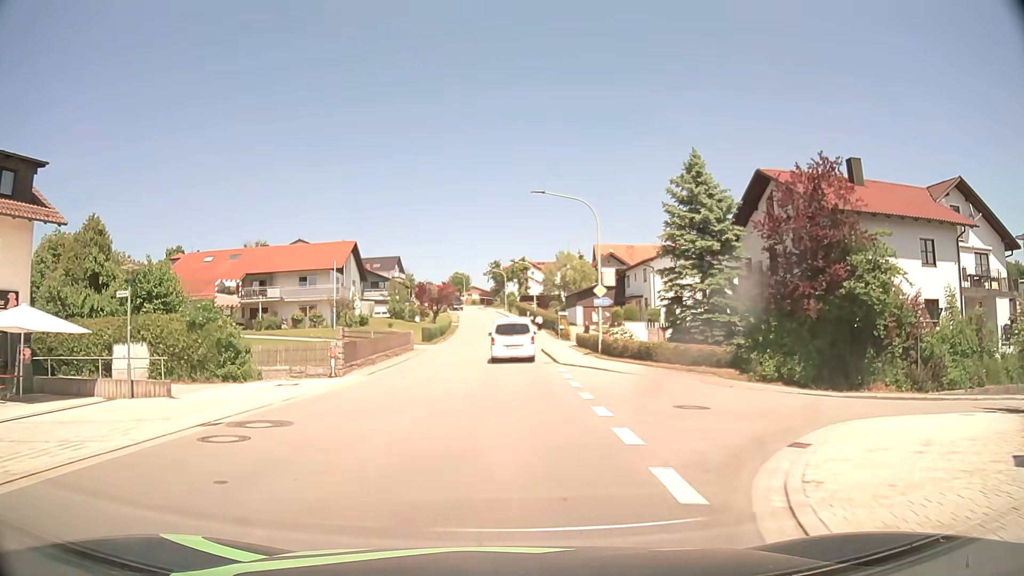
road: tertiary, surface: asphalt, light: Day
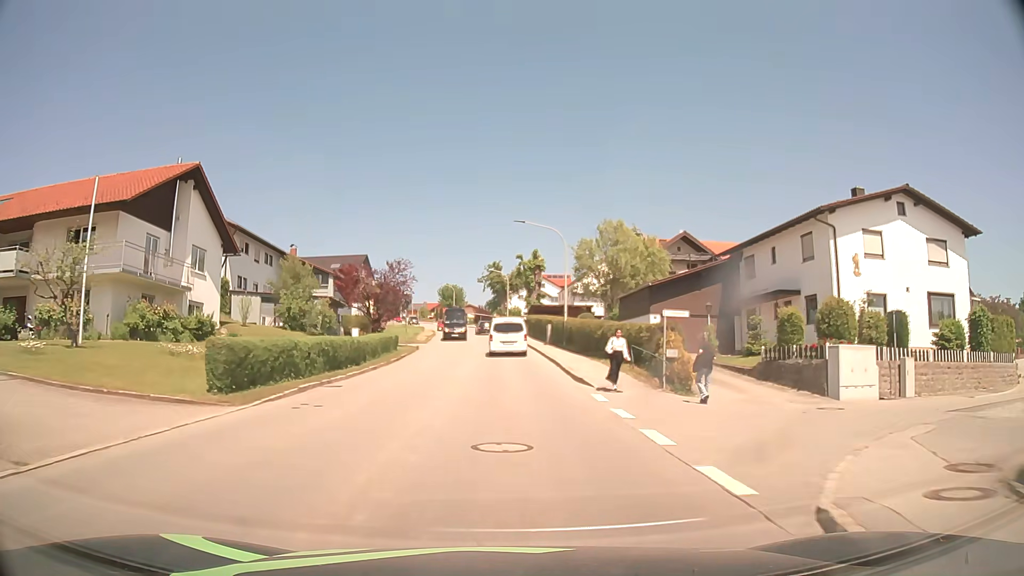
(-0.1, +37.2) m; 0°
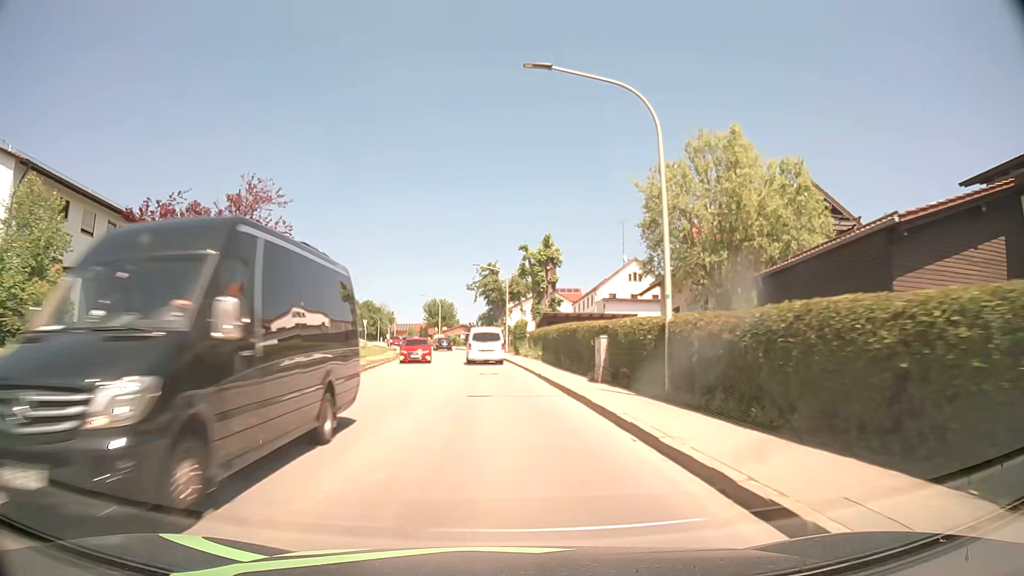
(0.0, +24.4) m; 0°
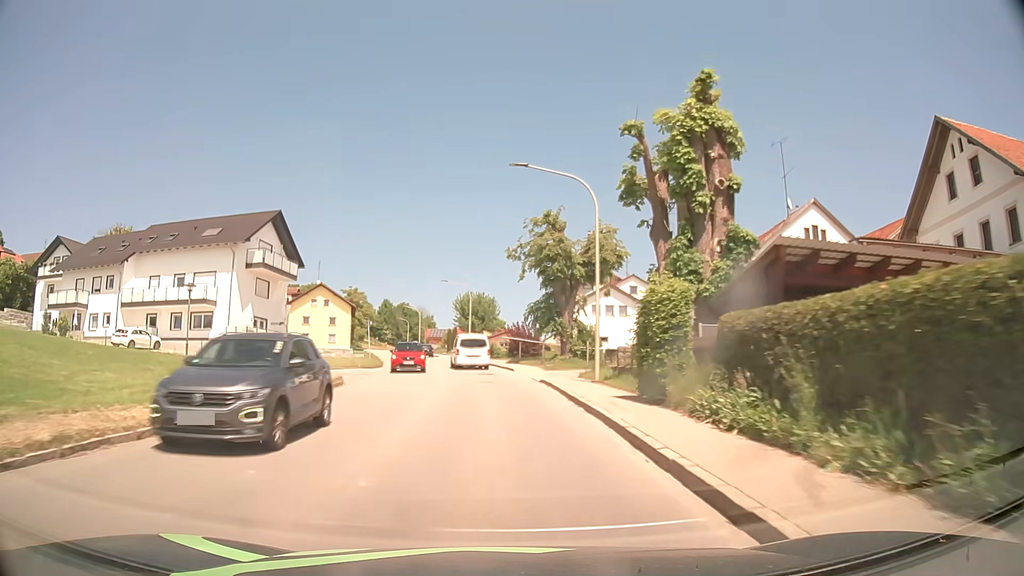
(-1.0, +33.7) m; -4°
(0, +10) (-1, +20) (-1, +30) (-2, +40) (-4, +50) (-6, +60) (-8, +69) (-11, +79) (-13, +89) (-15, +98) m
